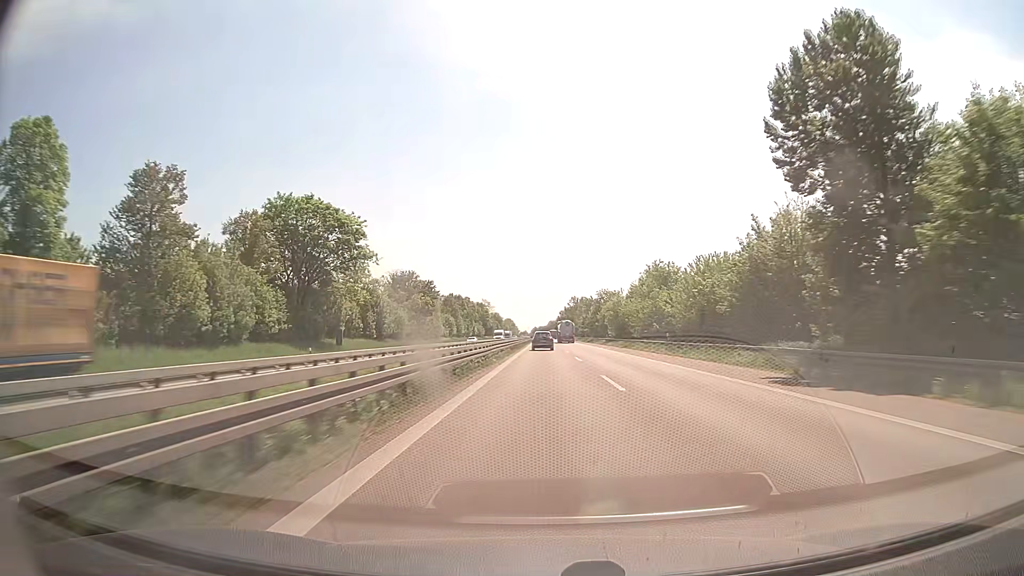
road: trunk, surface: asphalt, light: Day
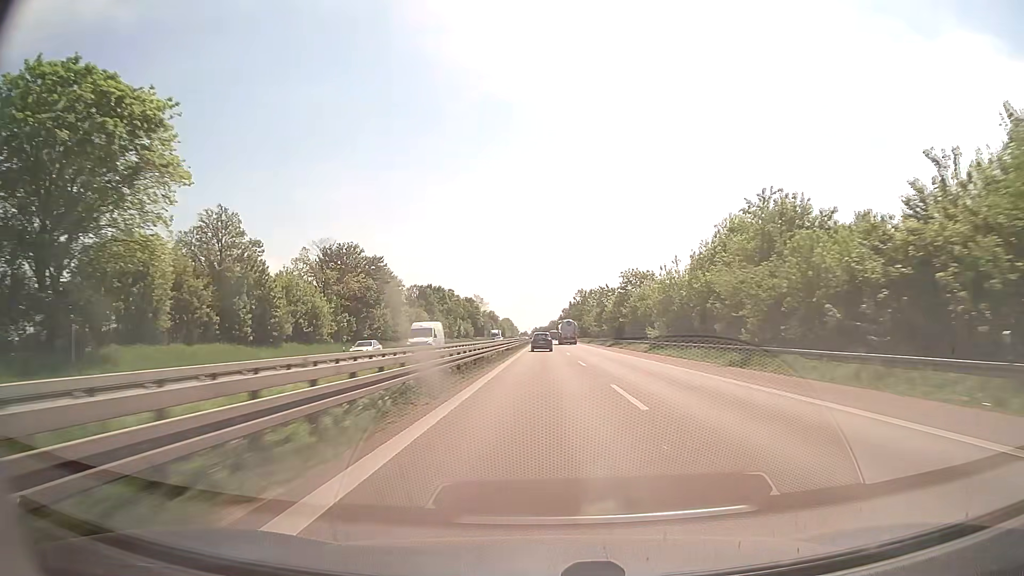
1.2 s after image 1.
(0.0, +39.7) m; 0°
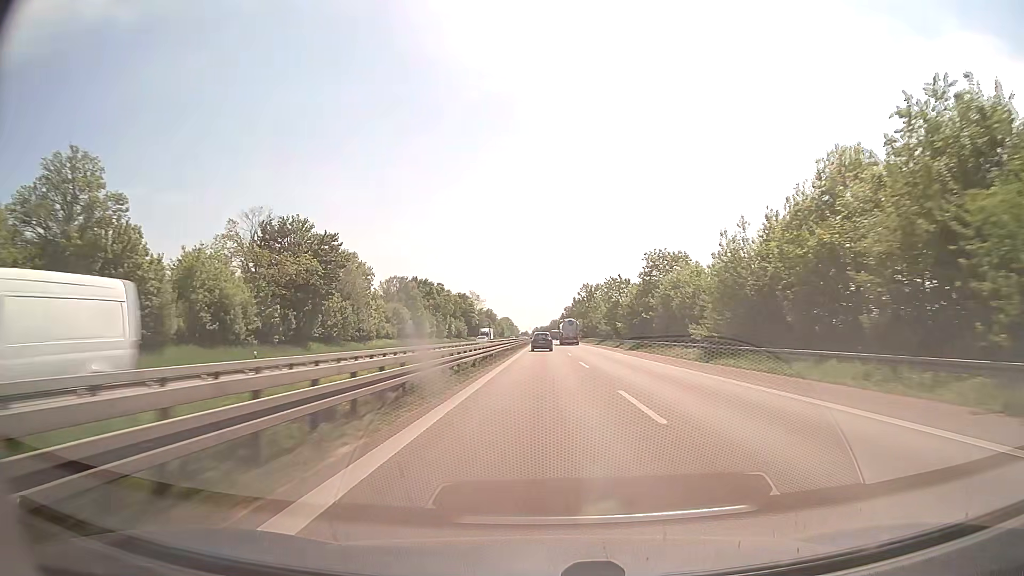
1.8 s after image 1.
(0.0, +19.9) m; 0°
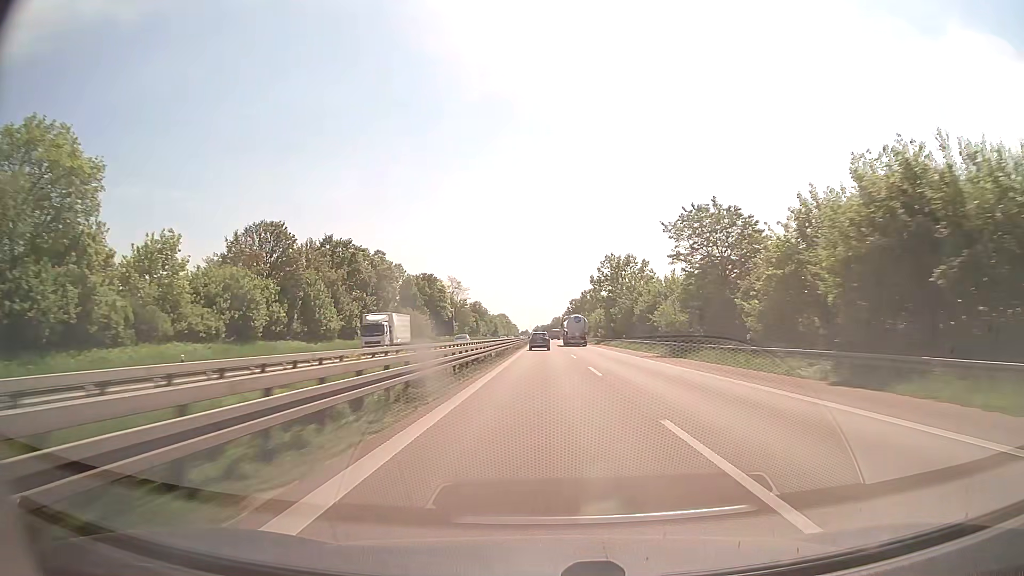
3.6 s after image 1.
(-0.1, +59.6) m; 0°
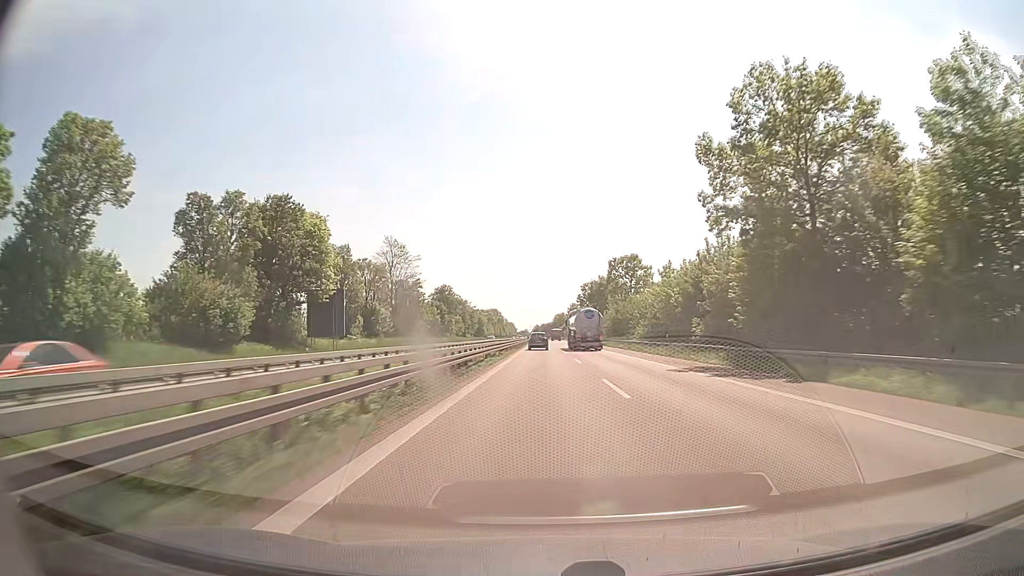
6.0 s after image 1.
(-0.1, +79.6) m; 0°
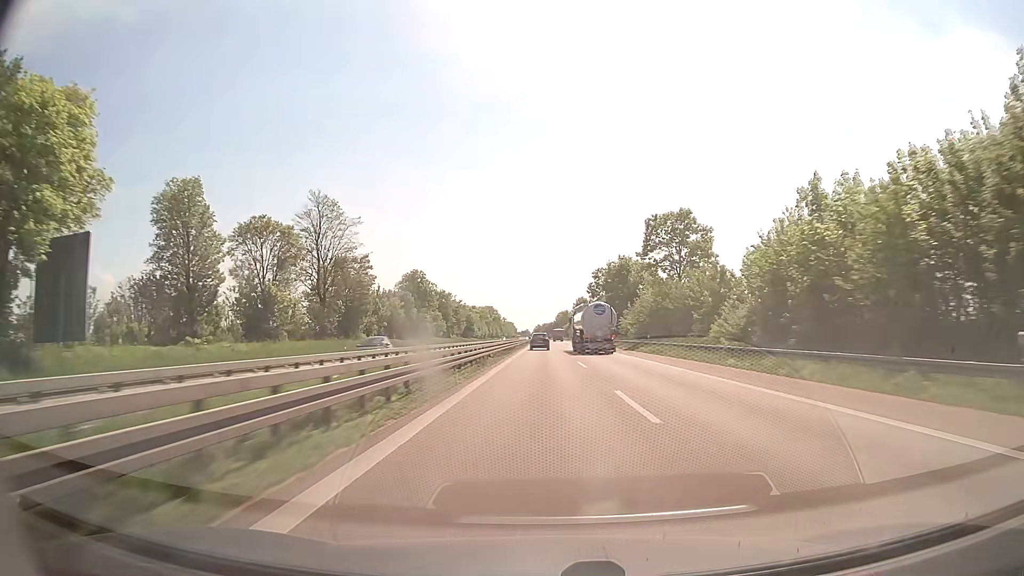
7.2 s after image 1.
(0.0, +39.9) m; 0°
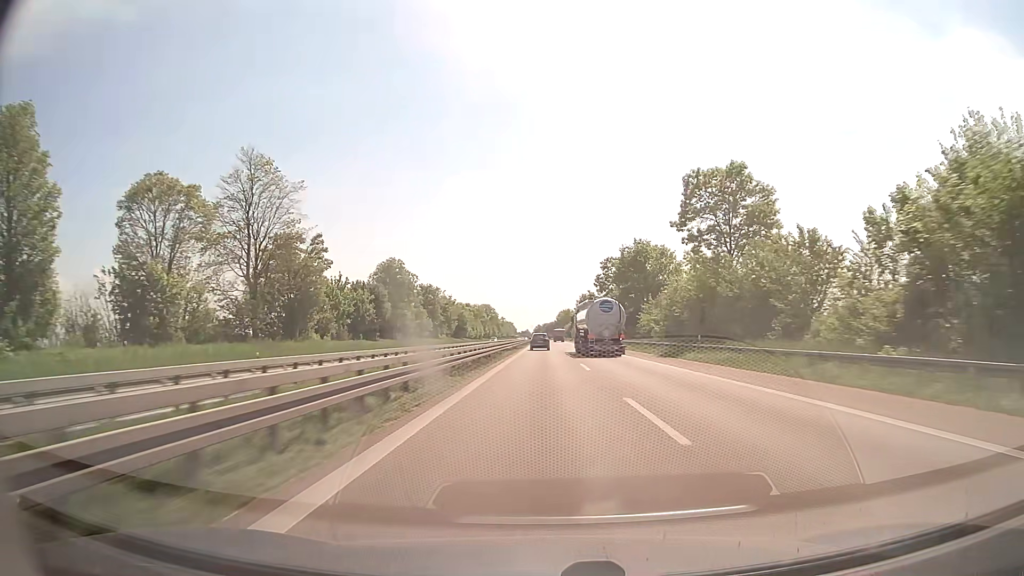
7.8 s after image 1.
(0.0, +20.1) m; 0°
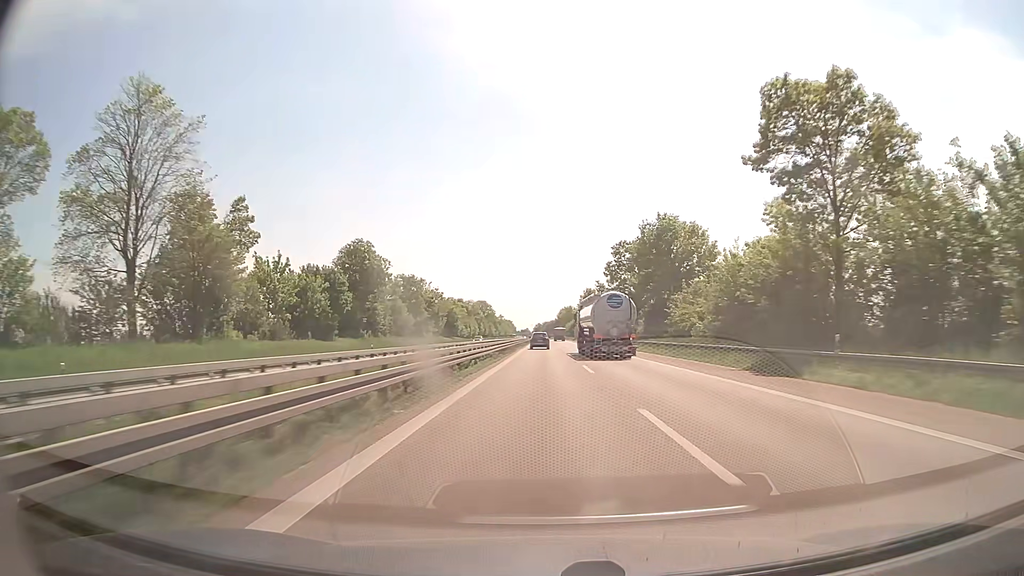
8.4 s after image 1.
(0.0, +20.1) m; 0°
